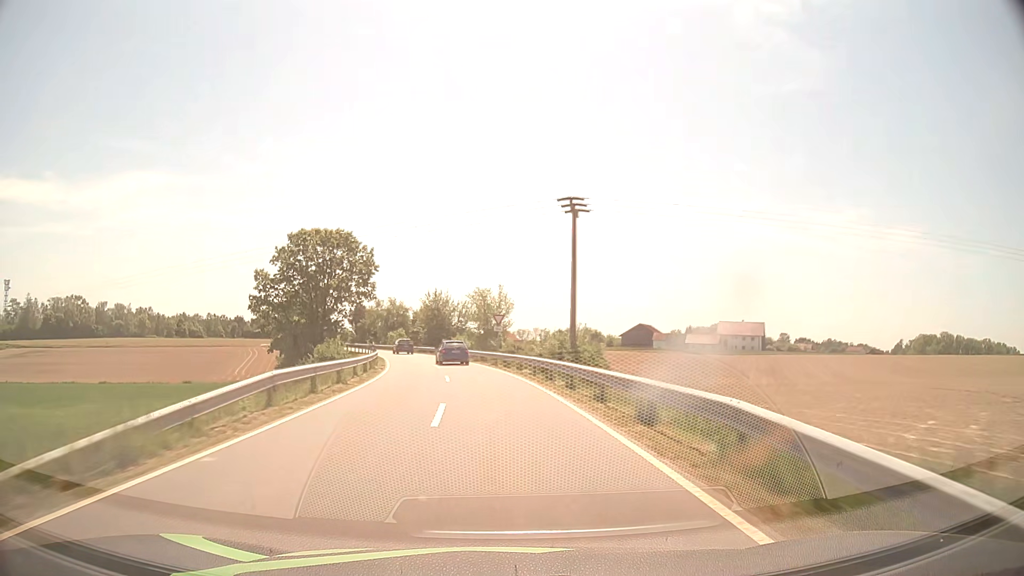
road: tertiary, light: Day
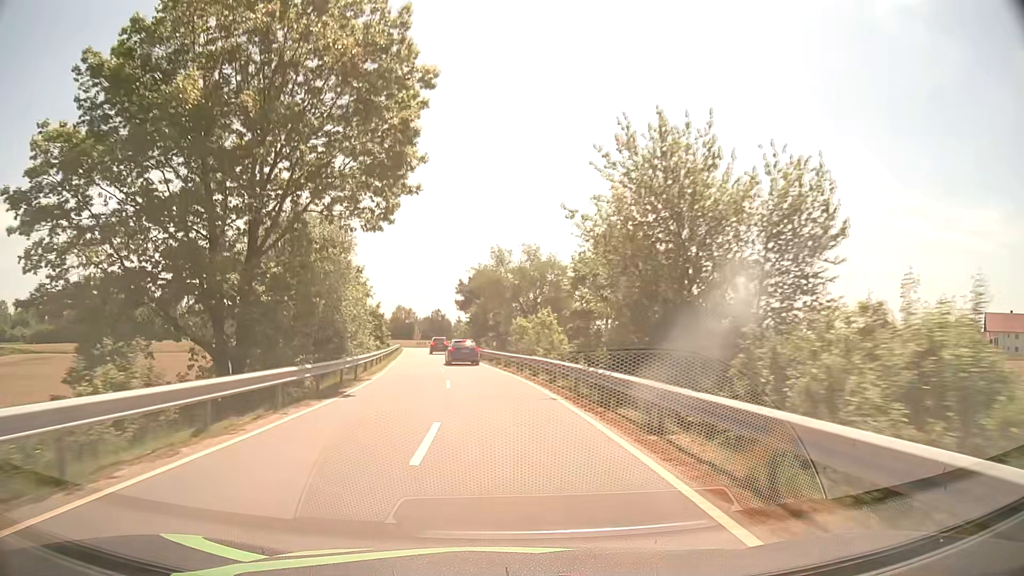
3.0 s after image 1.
(-8.2, +63.7) m; -14°
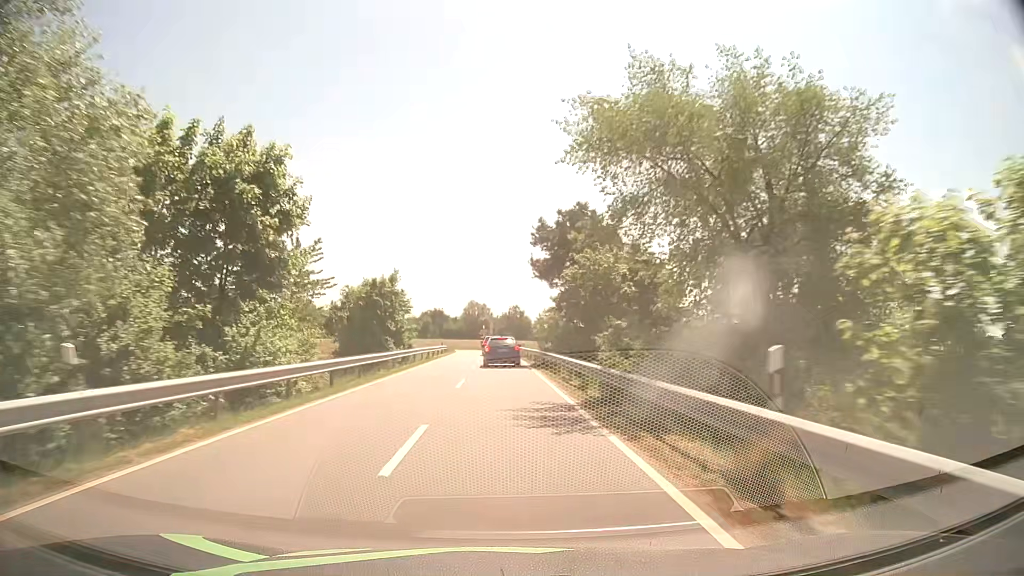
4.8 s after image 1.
(-2.5, +35.6) m; -8°
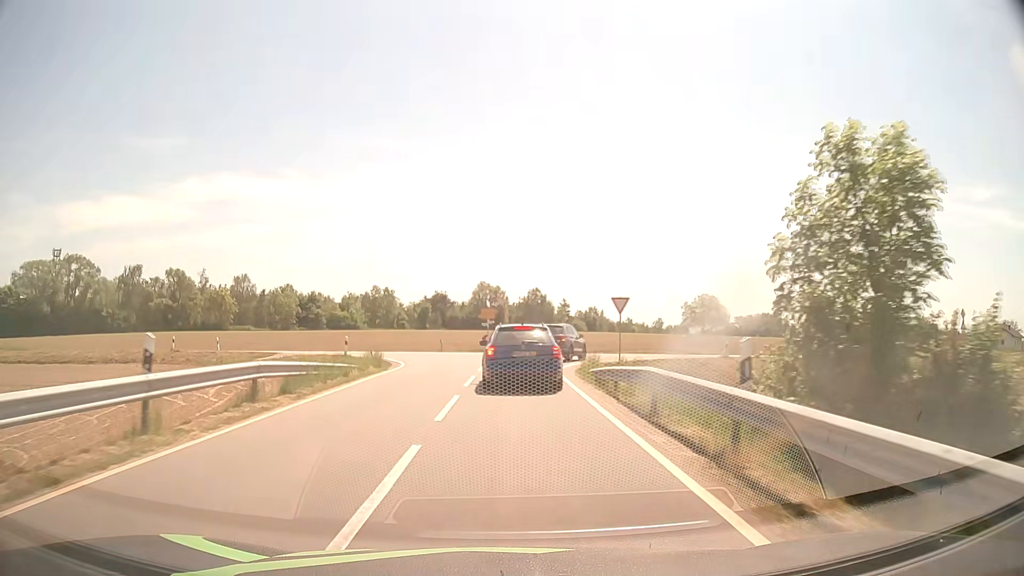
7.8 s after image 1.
(-0.6, +49.9) m; -1°
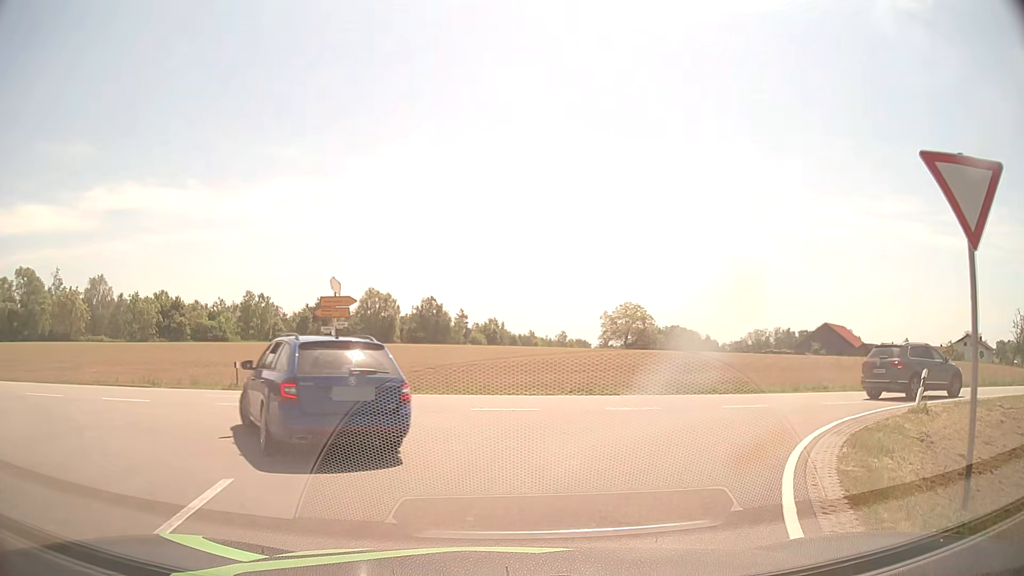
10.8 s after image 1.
(+0.7, +24.1) m; +9°
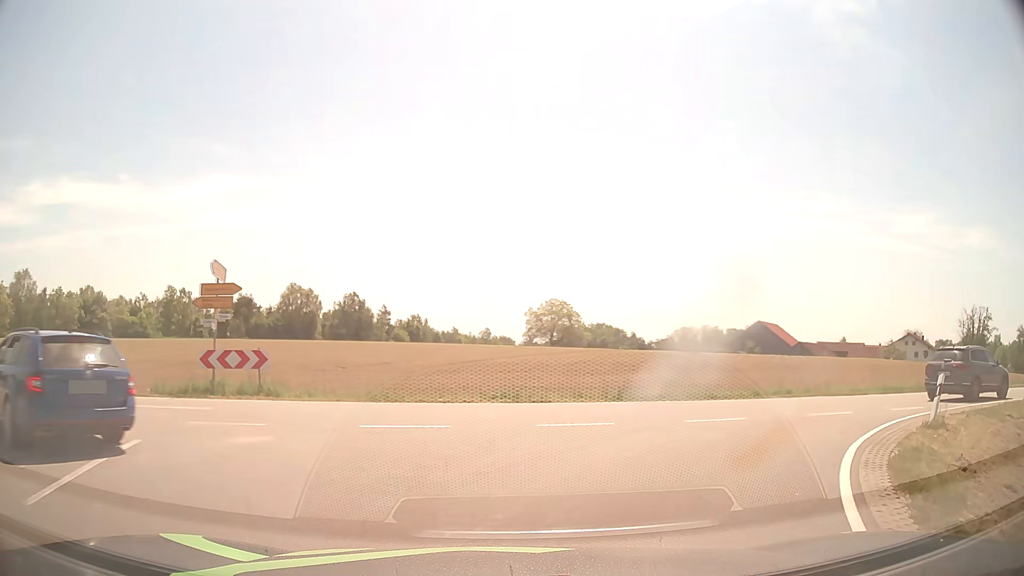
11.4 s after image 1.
(+0.2, +3.7) m; +6°
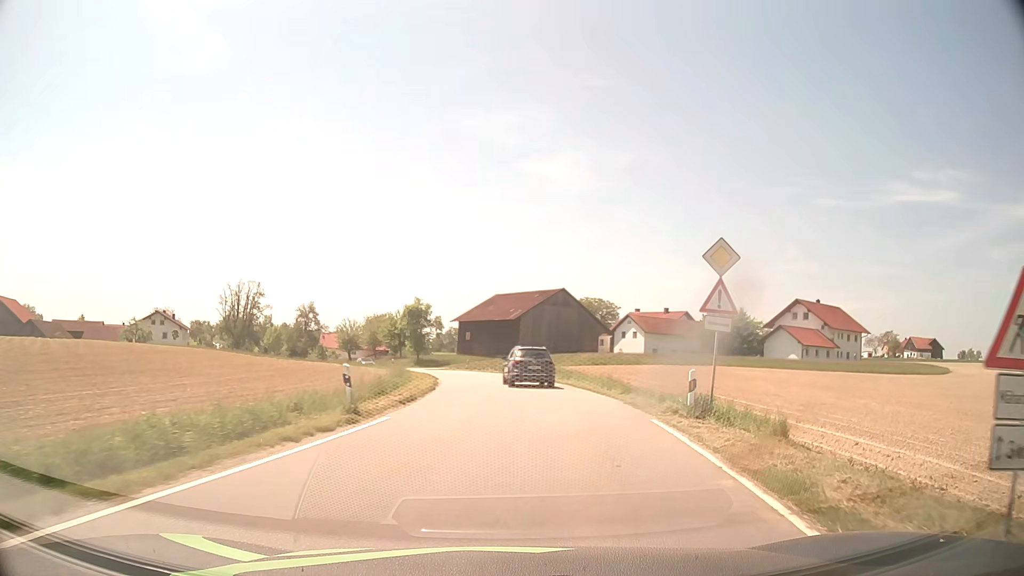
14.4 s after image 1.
(+12.8, +18.5) m; +65°
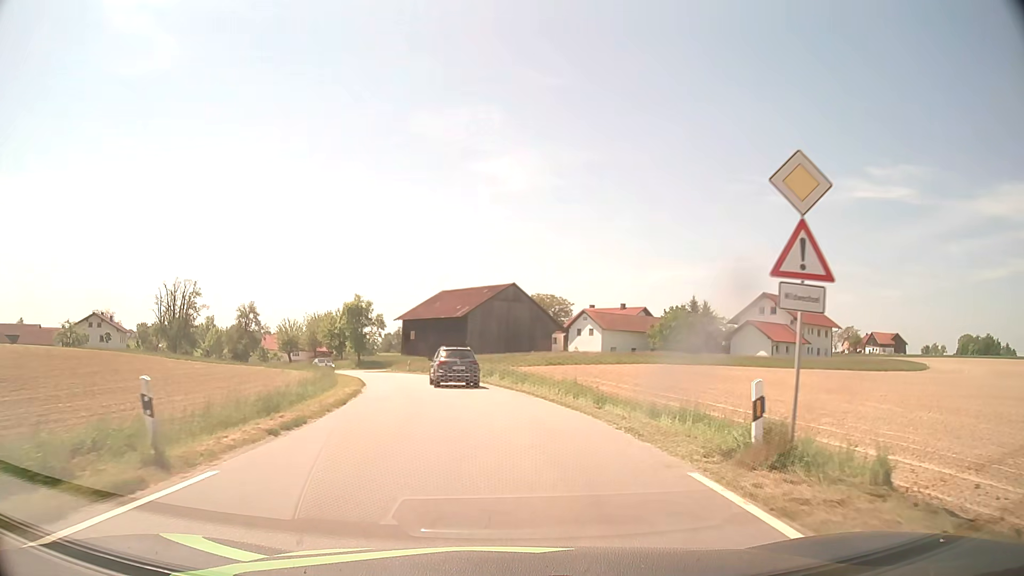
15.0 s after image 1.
(+0.4, +6.6) m; +5°
(0, +10) (0, +20) (-2, +30) (-4, +40) (-7, +49) (-11, +58) (-15, +67) (-20, +76) (-25, +85) (-31, +93) m
